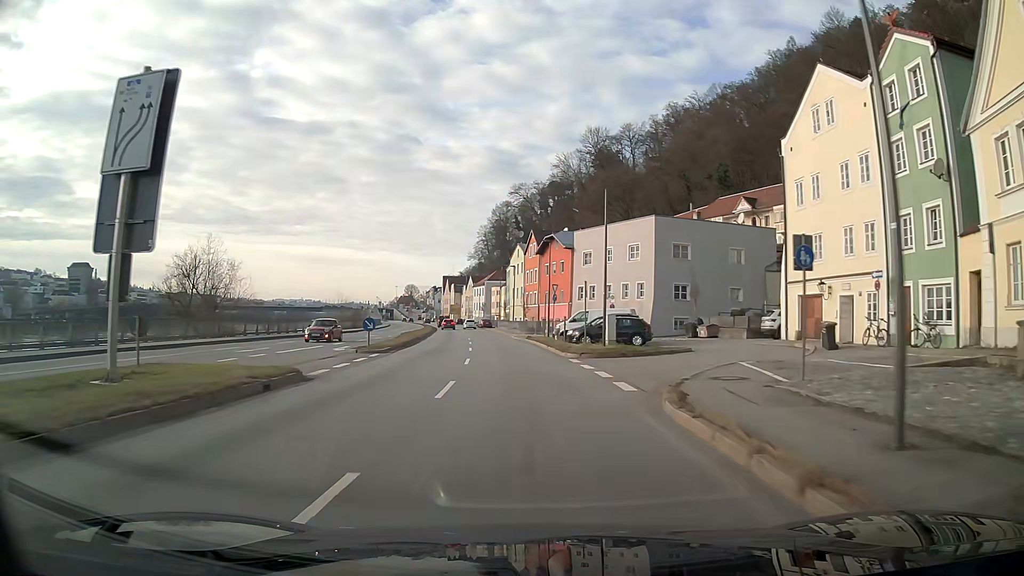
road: primary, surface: asphalt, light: Day
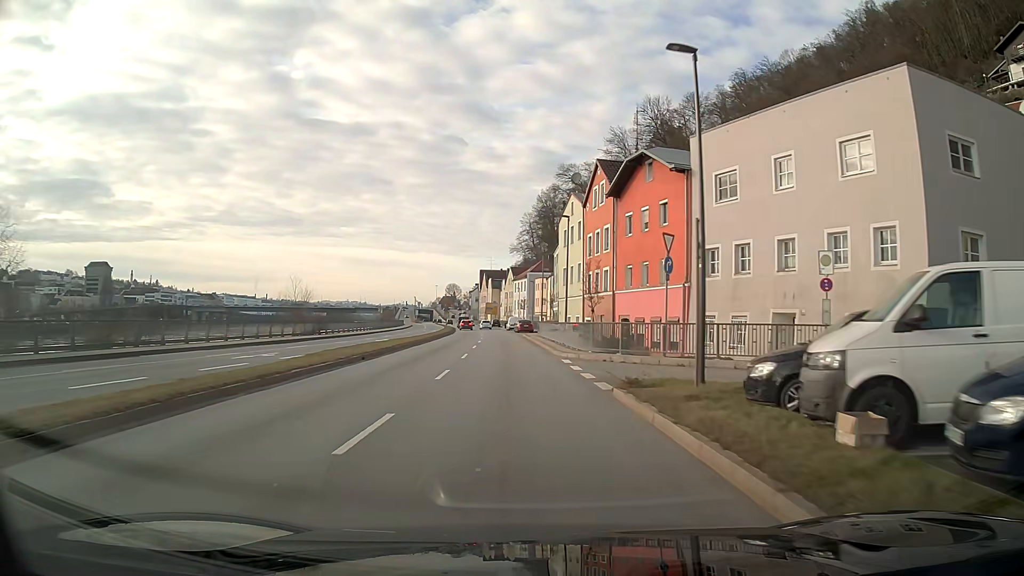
(-1.1, +32.3) m; -4°
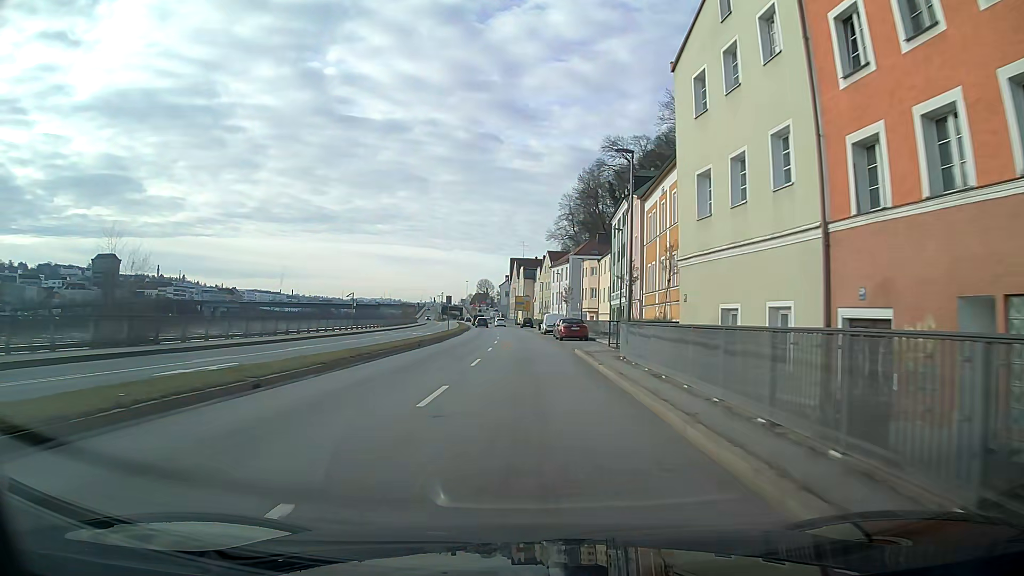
(-1.1, +32.3) m; -3°
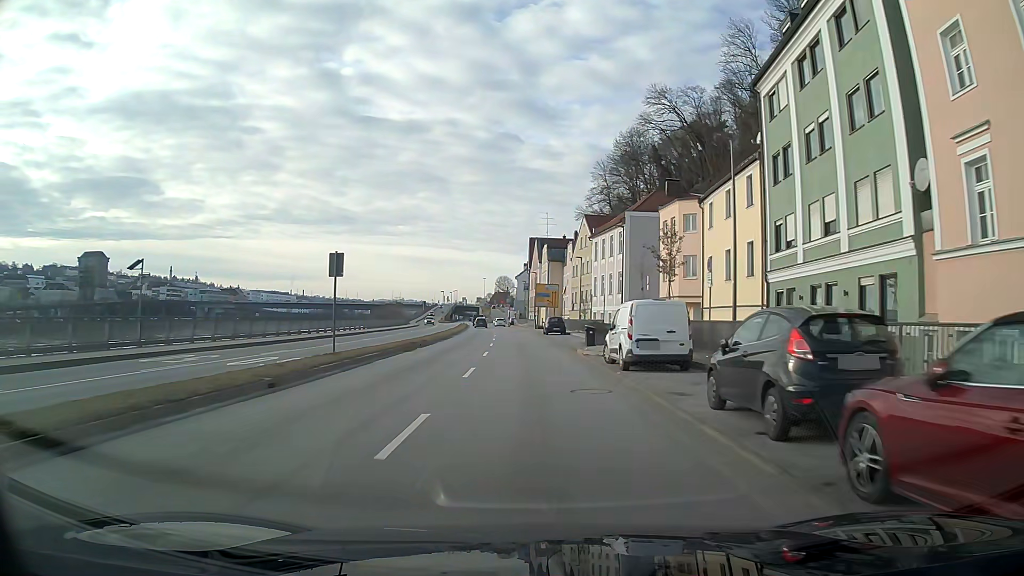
(-0.7, +40.3) m; -2°
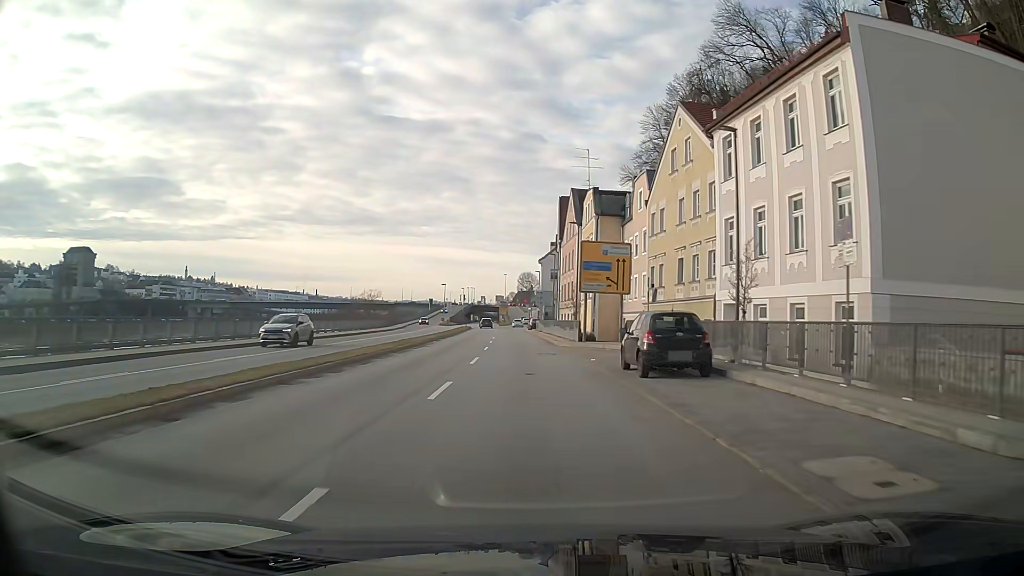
(-0.7, +40.4) m; -2°
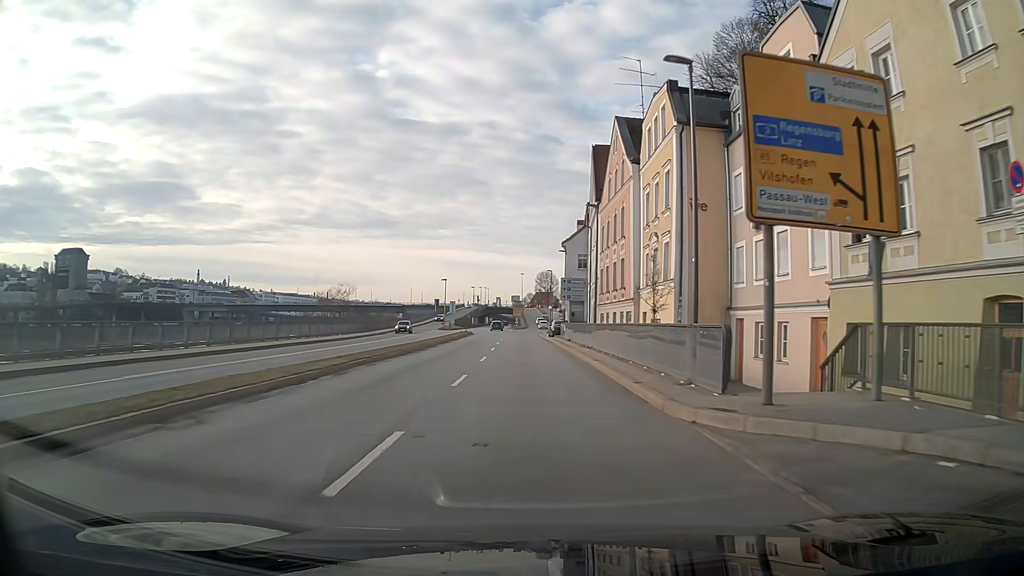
(-0.3, +24.2) m; -1°
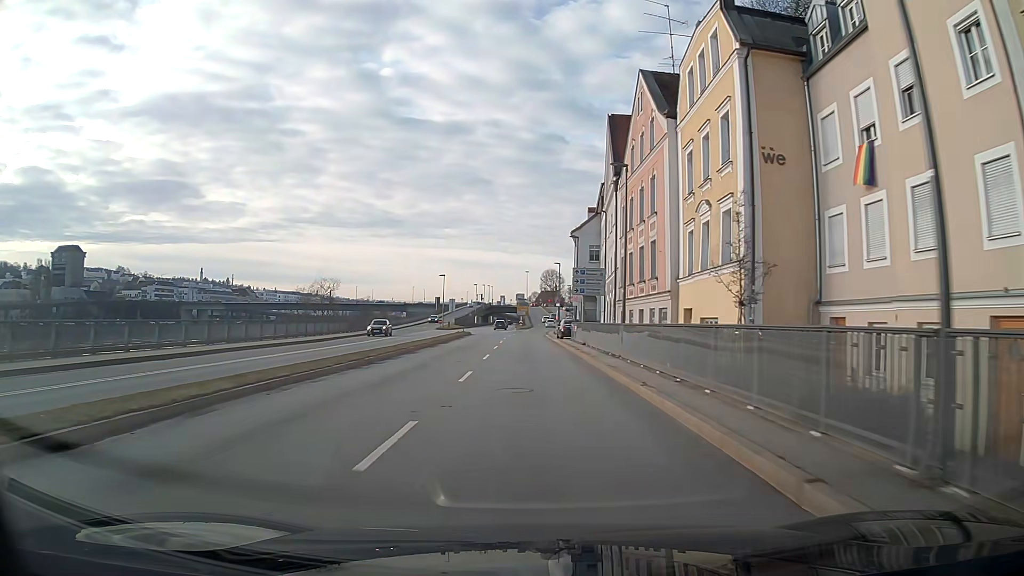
(0.0, +8.1) m; 0°
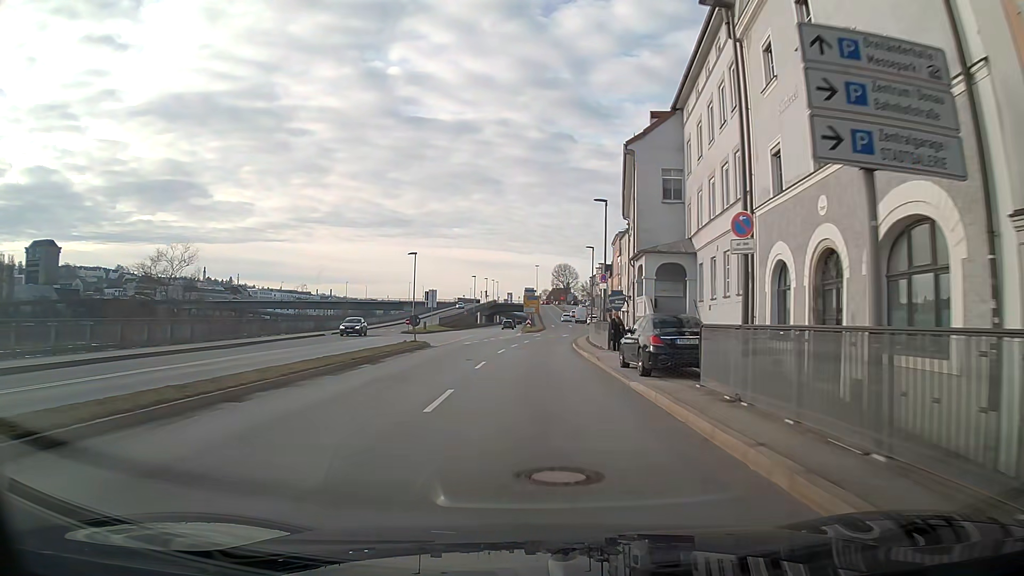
(-0.3, +32.3) m; -1°
(0, +10) (0, +20) (0, +30) (+1, +40) (+2, +50) (+3, +60) (+4, +70) (+5, +80) (+6, +90) (+6, +100) m
